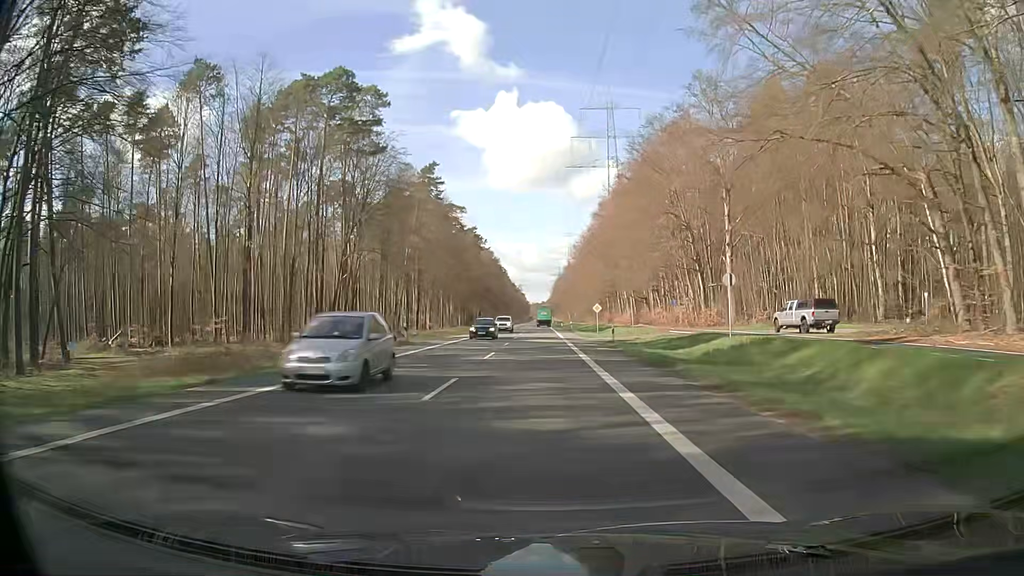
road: secondary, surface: asphalt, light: Day
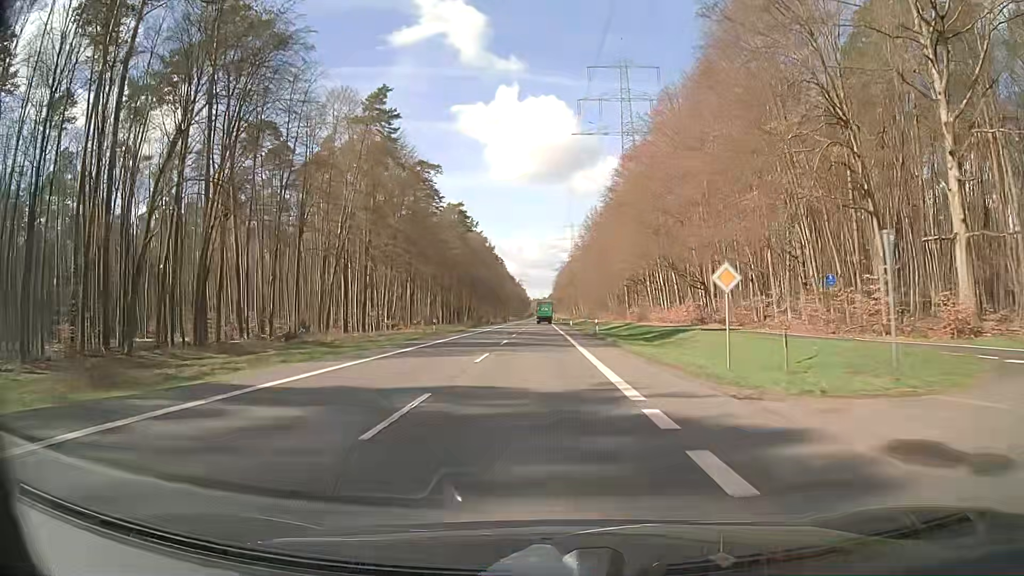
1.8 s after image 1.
(0.0, +39.8) m; 0°
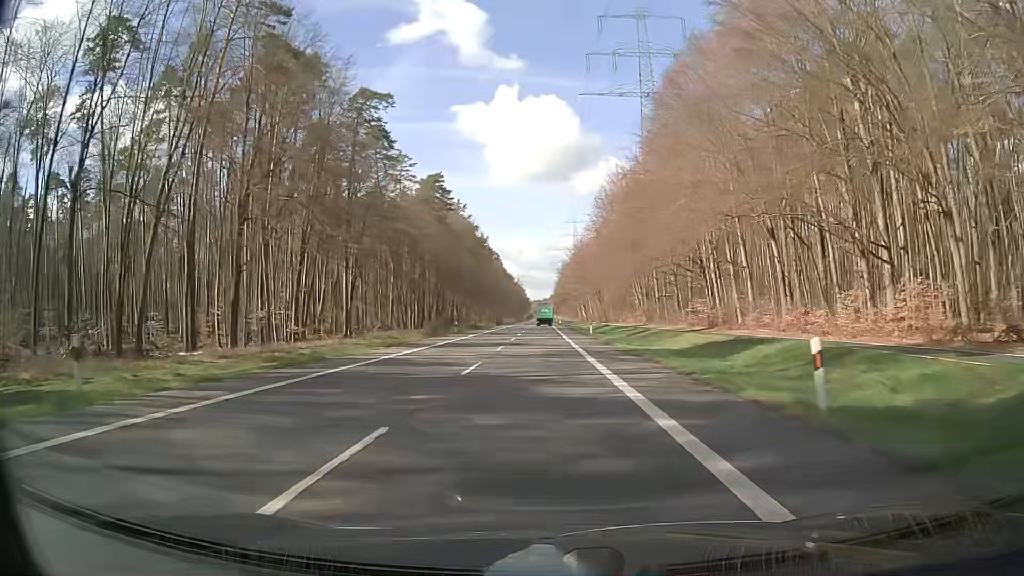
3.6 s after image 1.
(-0.2, +39.4) m; 0°
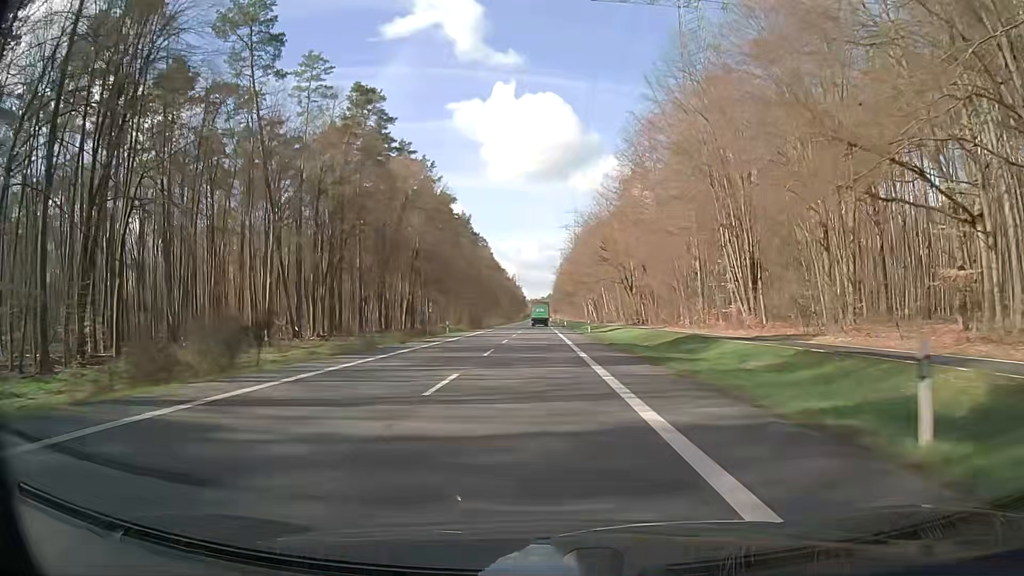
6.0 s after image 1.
(-0.3, +52.6) m; -1°
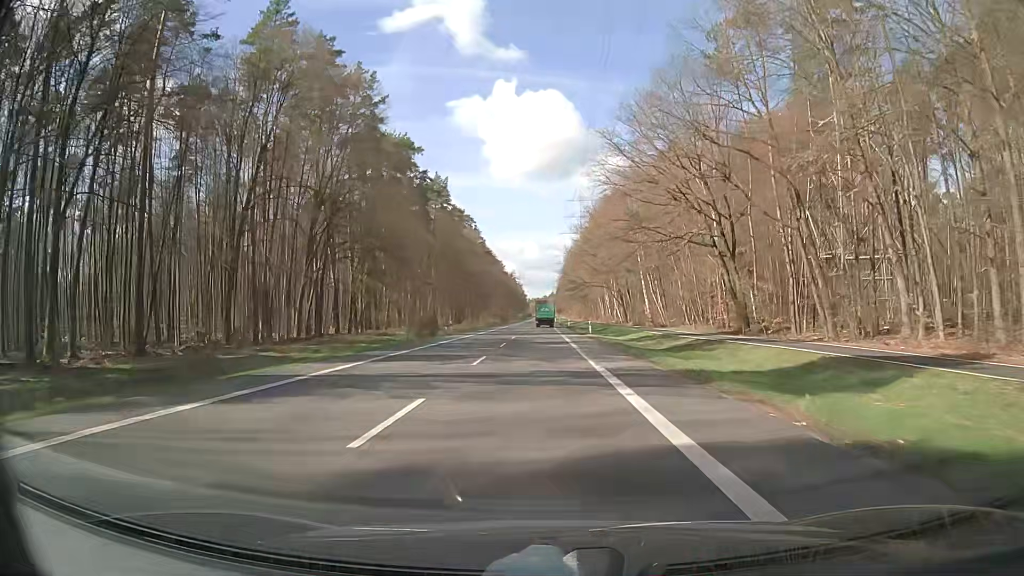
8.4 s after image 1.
(+0.4, +52.8) m; +1°
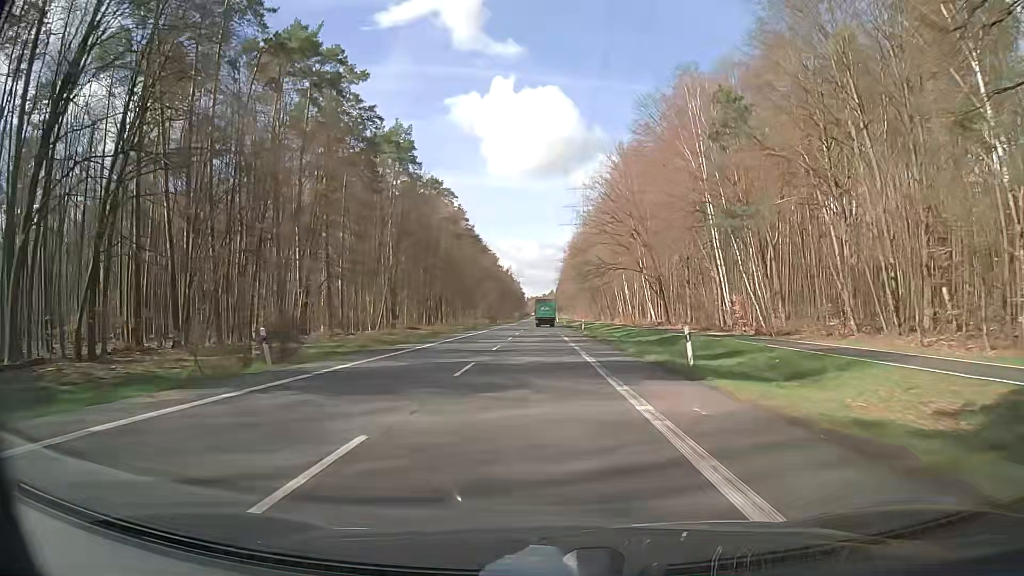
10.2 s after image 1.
(-0.1, +39.6) m; 0°
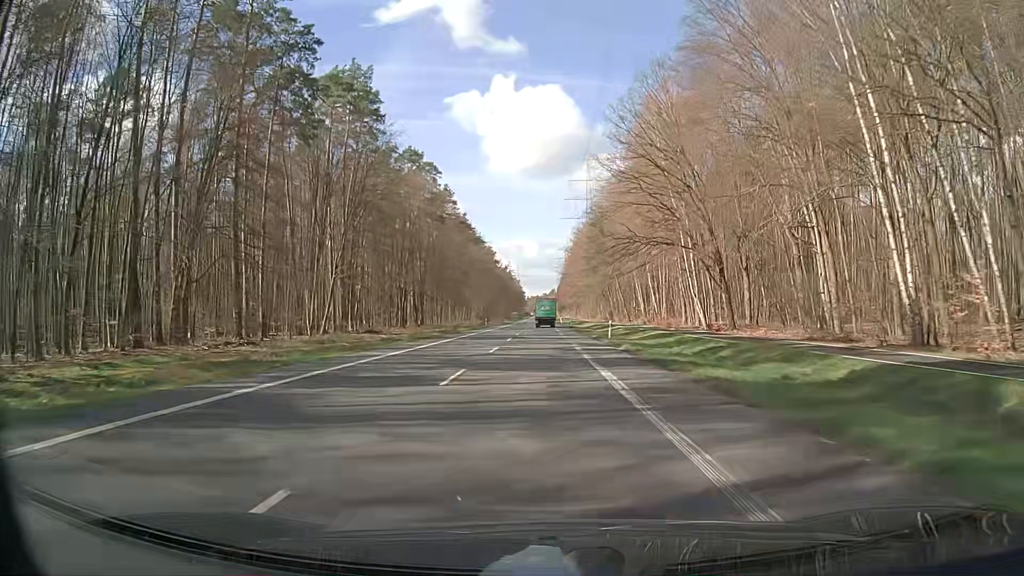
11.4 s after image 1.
(0.0, +26.4) m; 0°
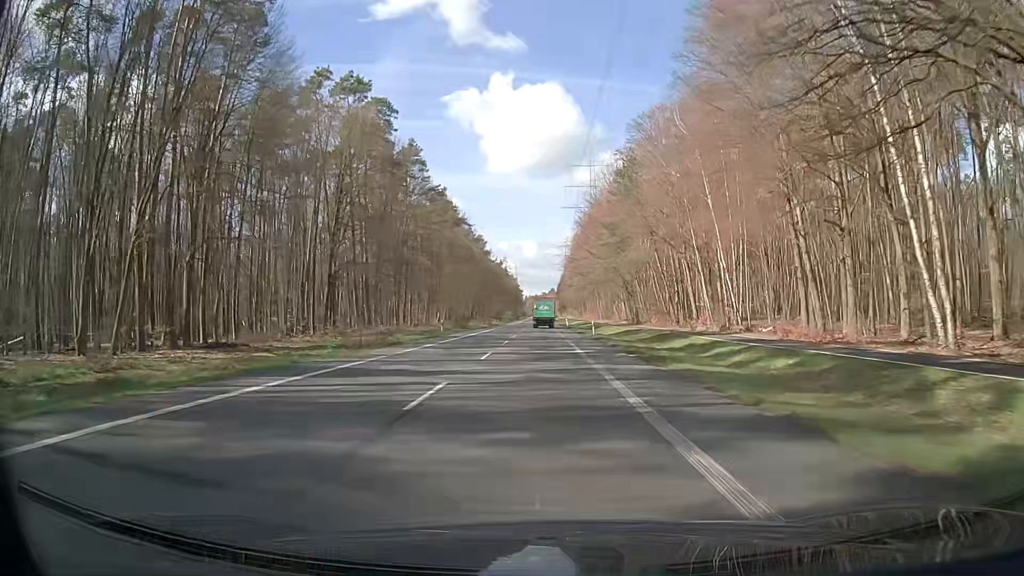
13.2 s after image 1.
(-0.1, +39.7) m; 0°
(0, +10) (0, +20) (0, +30) (0, +40) (0, +50) (0, +60) (0, +70) (0, +80) (0, +90) (0, +100) m
